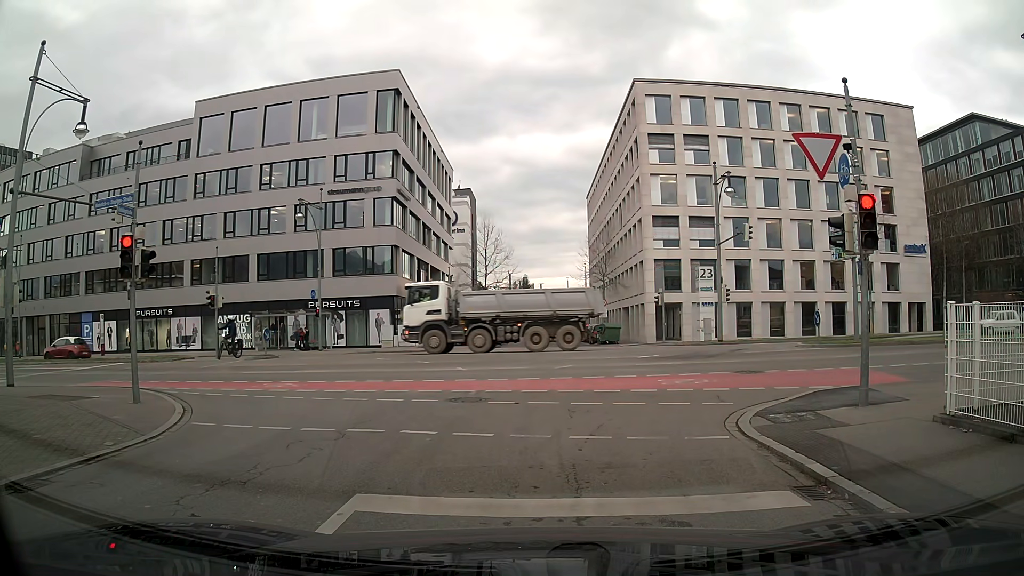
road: residential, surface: asphalt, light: Day
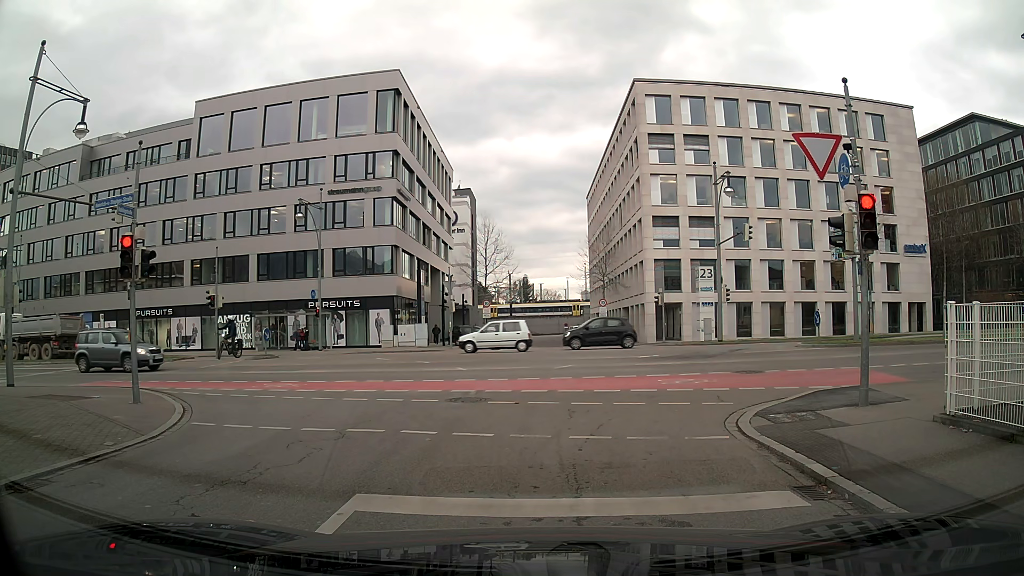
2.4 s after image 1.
(0.0, 0.0) m; 0°
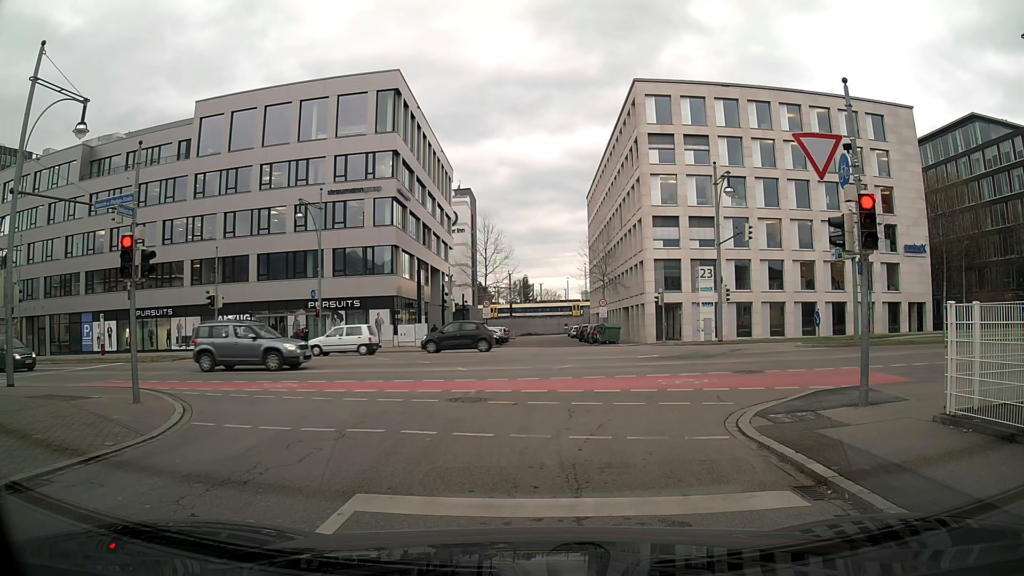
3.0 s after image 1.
(0.0, 0.0) m; 0°
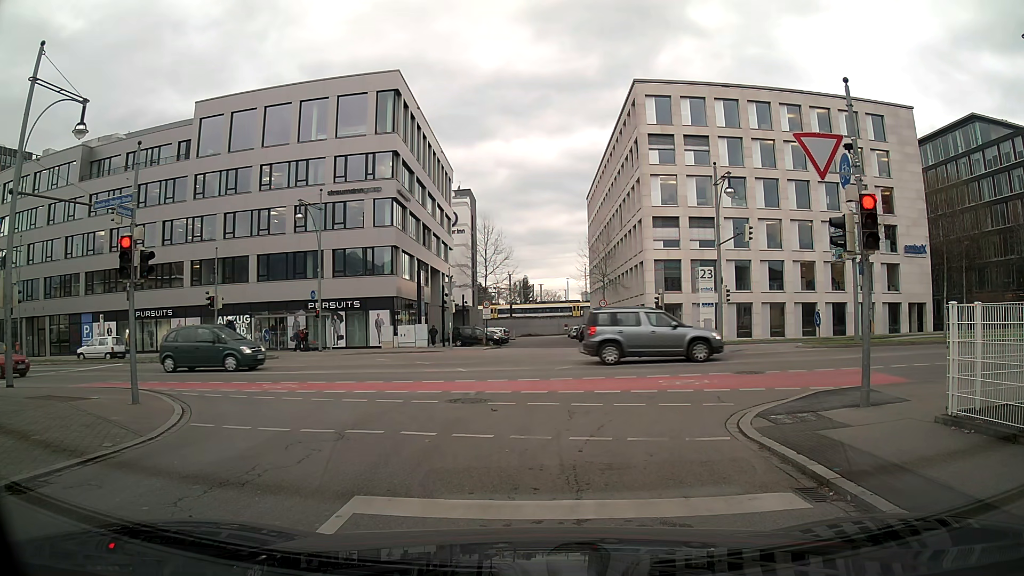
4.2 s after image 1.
(0.0, 0.0) m; 0°
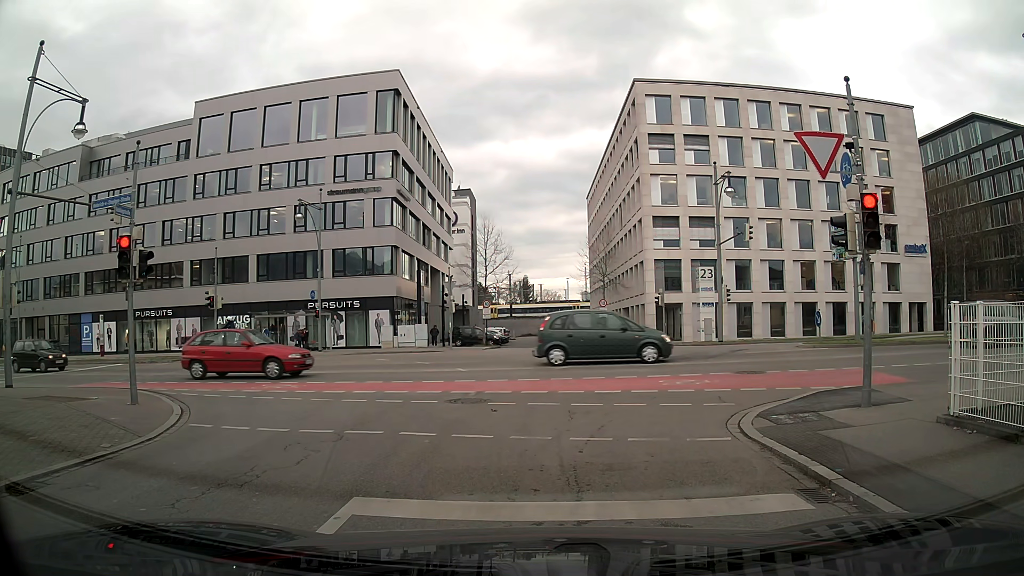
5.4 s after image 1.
(0.0, +0.1) m; 0°
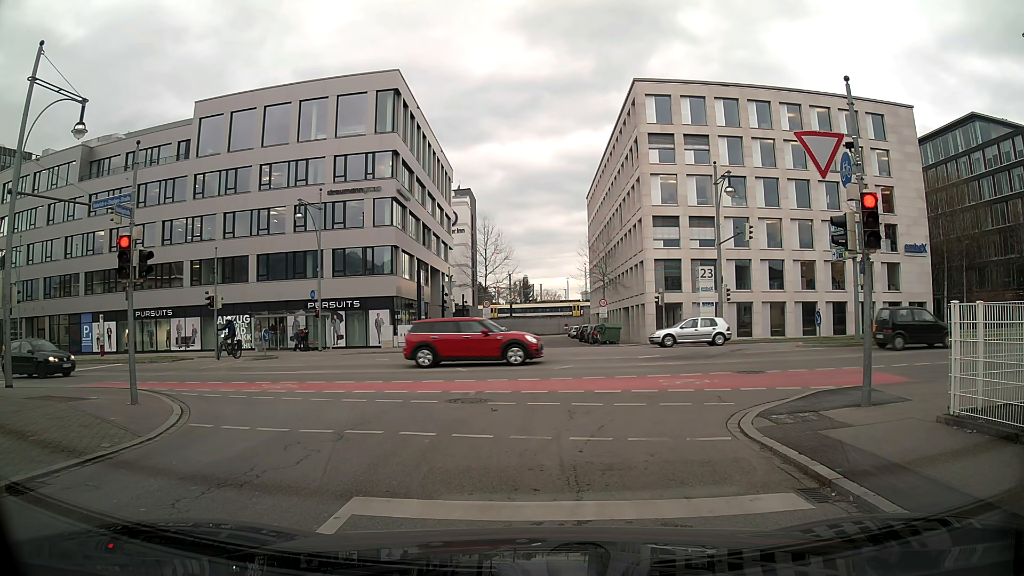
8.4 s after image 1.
(0.0, 0.0) m; 0°
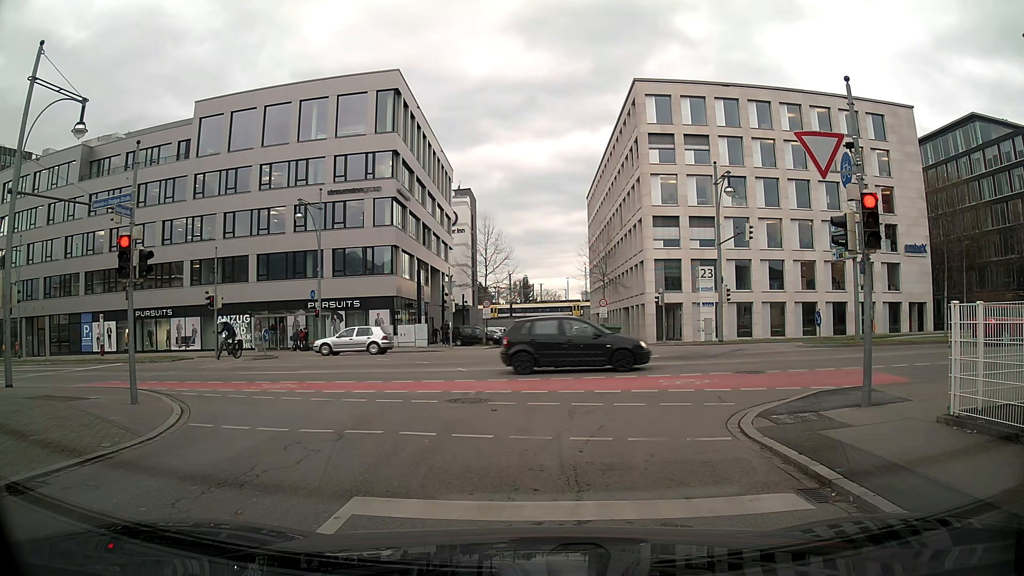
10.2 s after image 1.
(0.0, 0.0) m; 0°
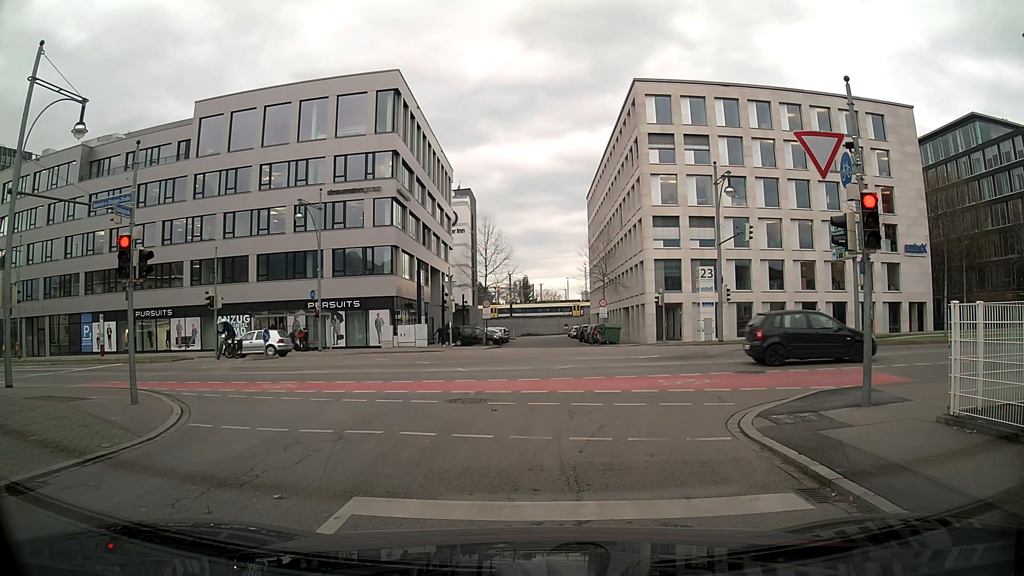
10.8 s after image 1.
(0.0, 0.0) m; 0°
